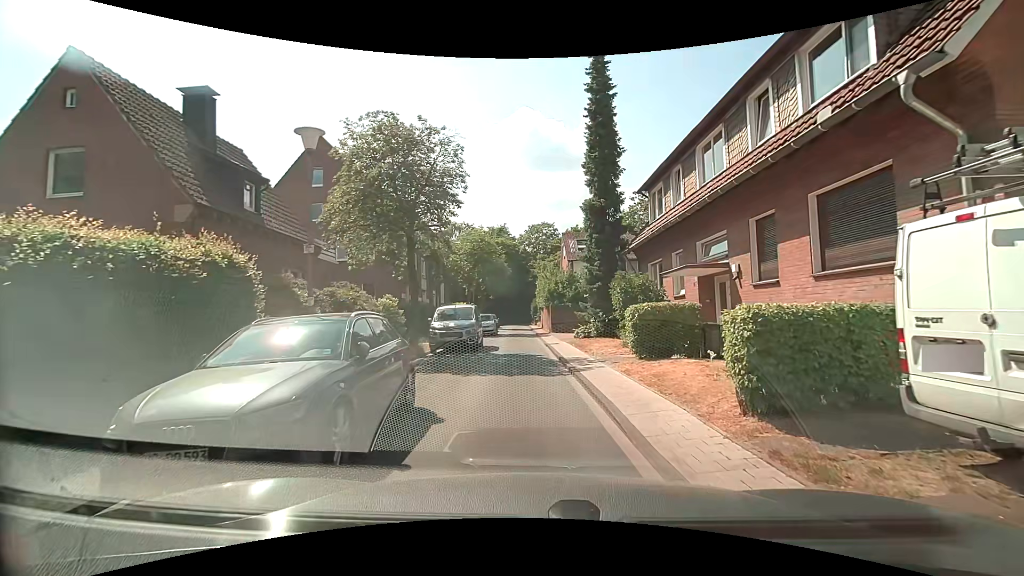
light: Day
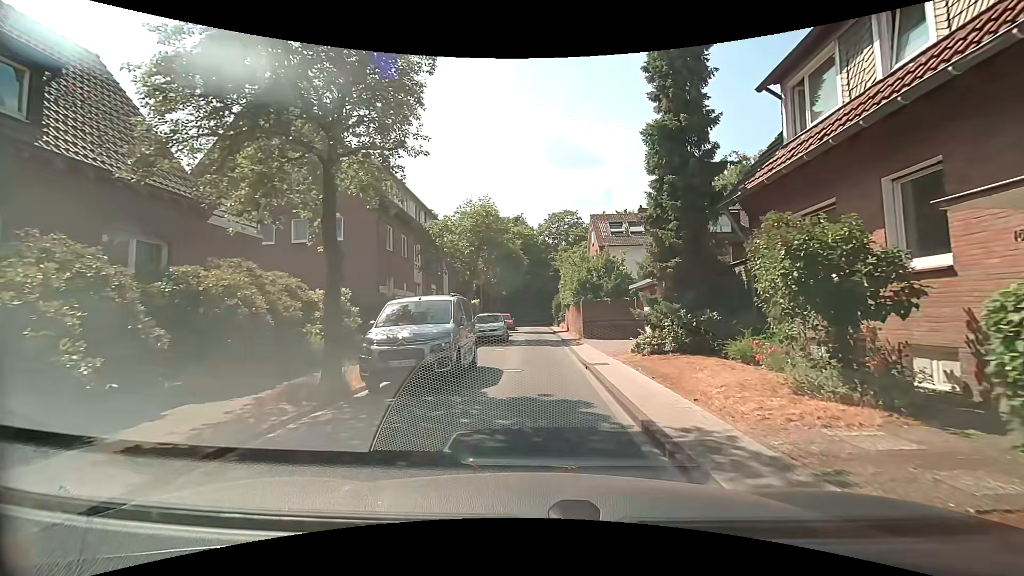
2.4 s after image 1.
(-0.3, +9.2) m; -2°
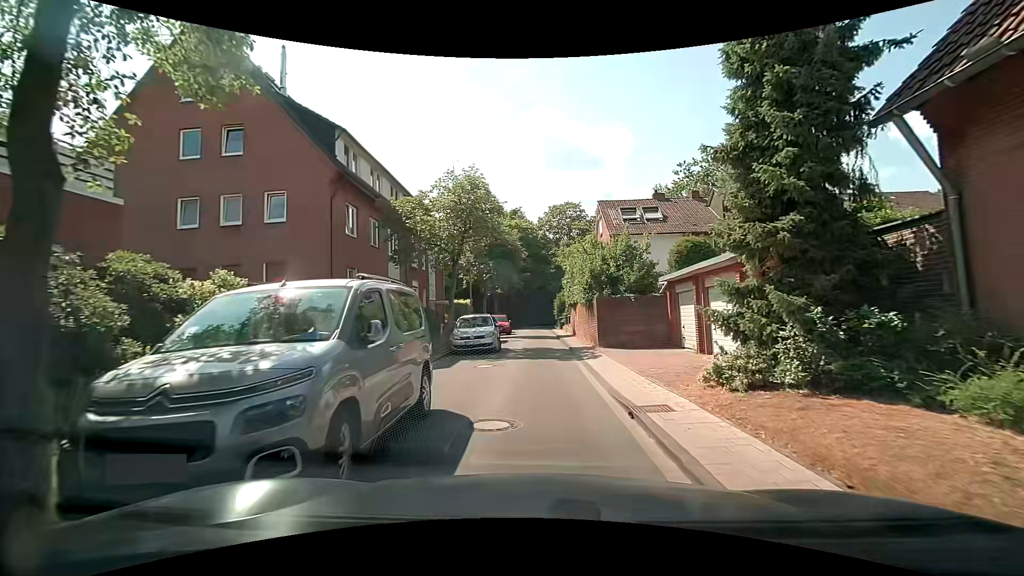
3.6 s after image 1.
(0.0, +5.8) m; -1°
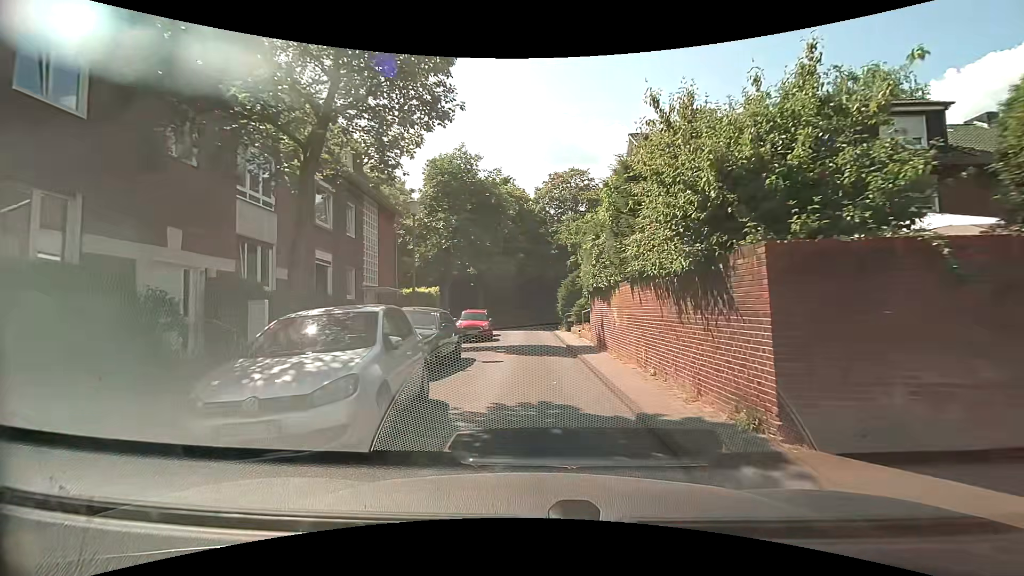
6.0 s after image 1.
(+0.1, +13.8) m; 0°
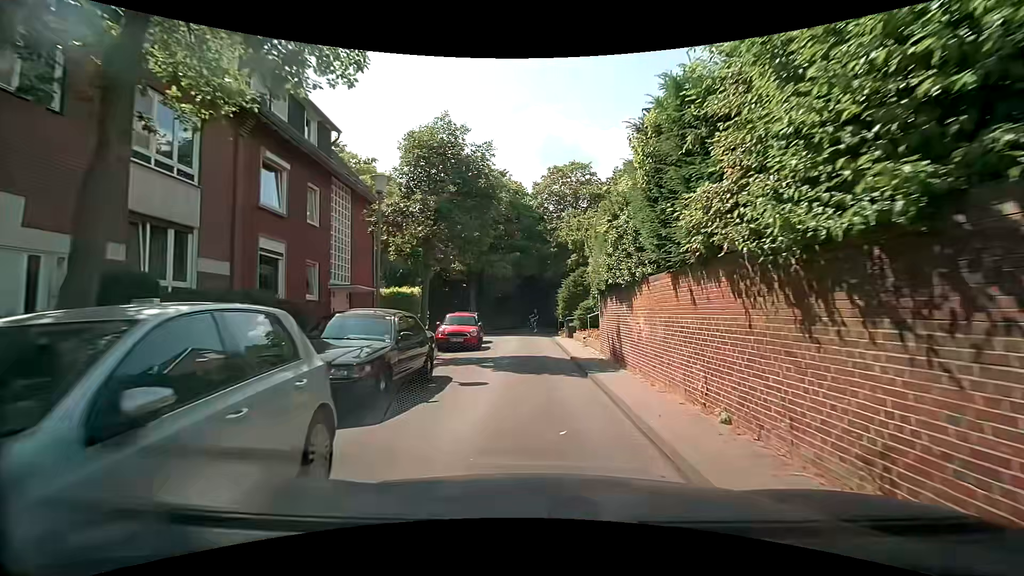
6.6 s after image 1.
(0.0, +3.6) m; +1°
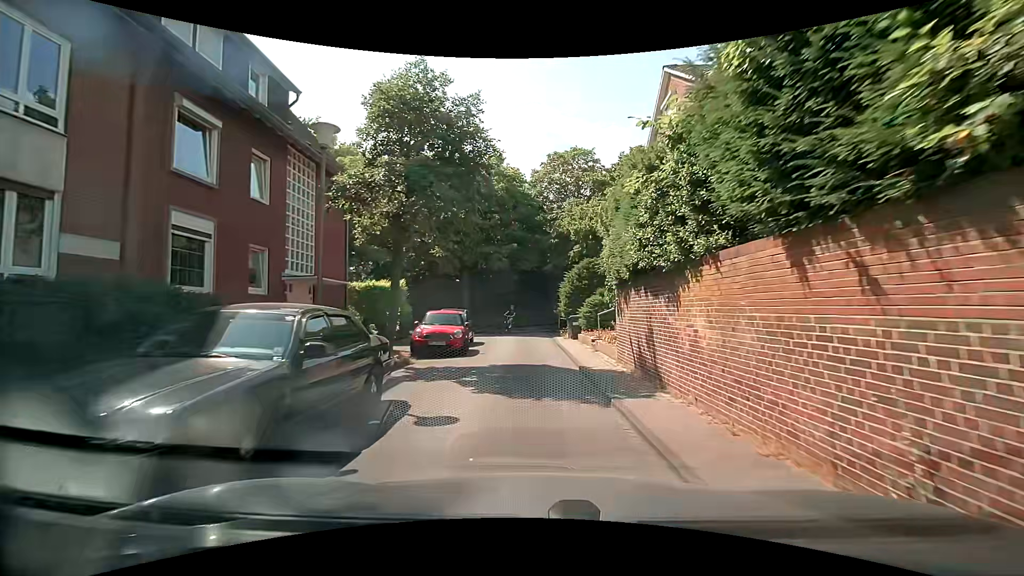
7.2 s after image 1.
(0.0, +3.5) m; 0°
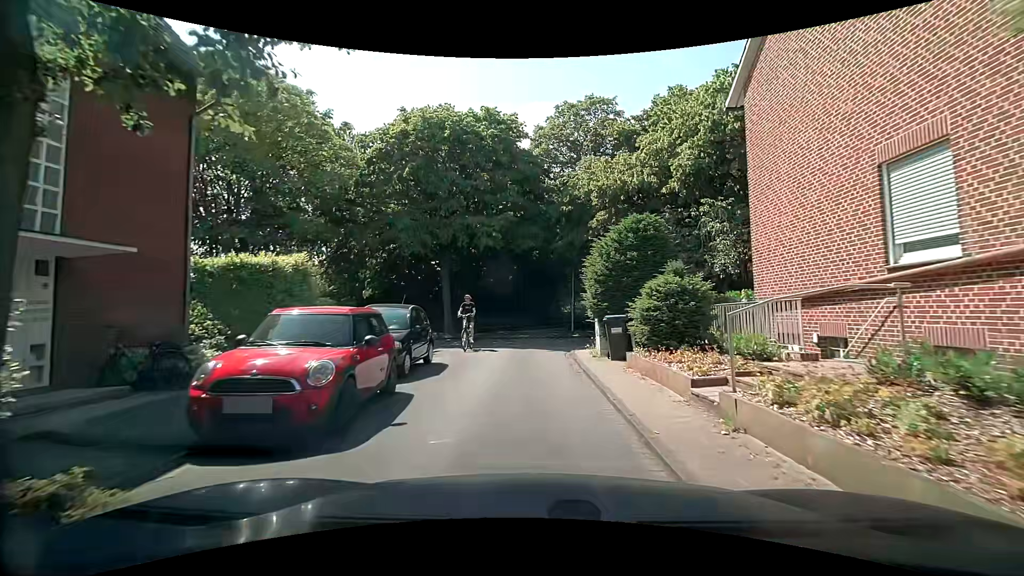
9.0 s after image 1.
(0.0, +10.3) m; 0°
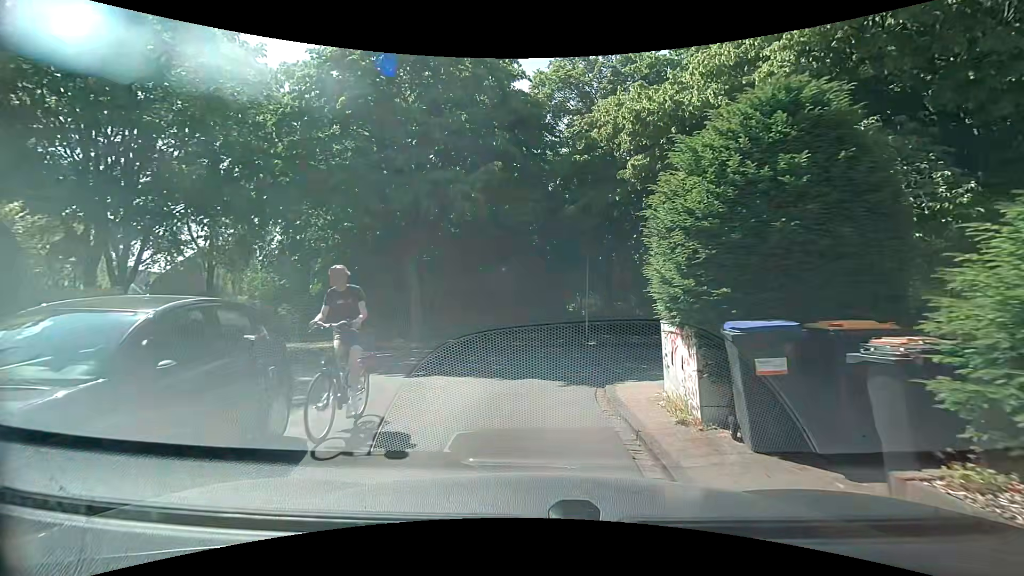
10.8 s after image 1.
(0.0, +7.6) m; -1°
